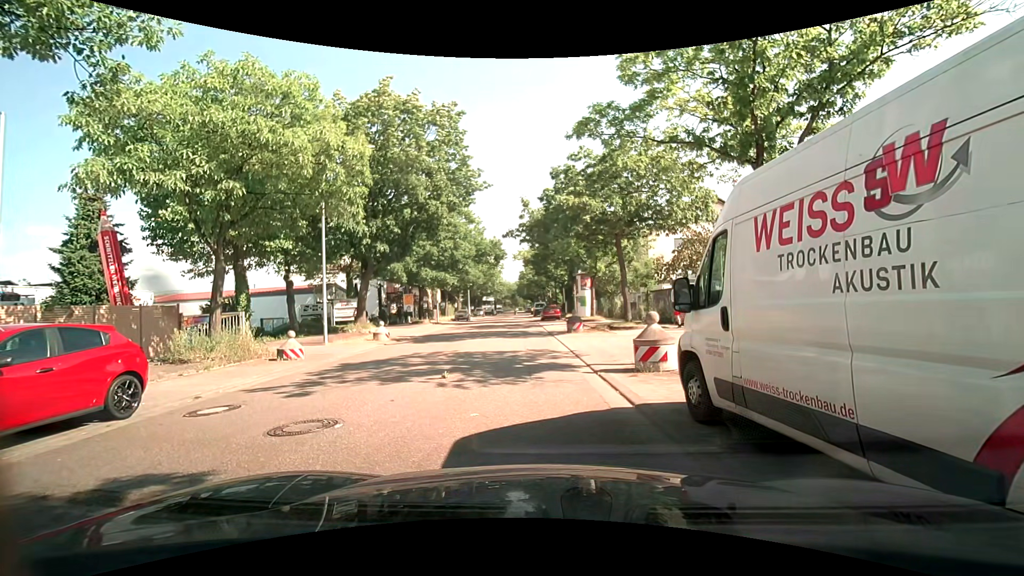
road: residential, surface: asphalt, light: Day
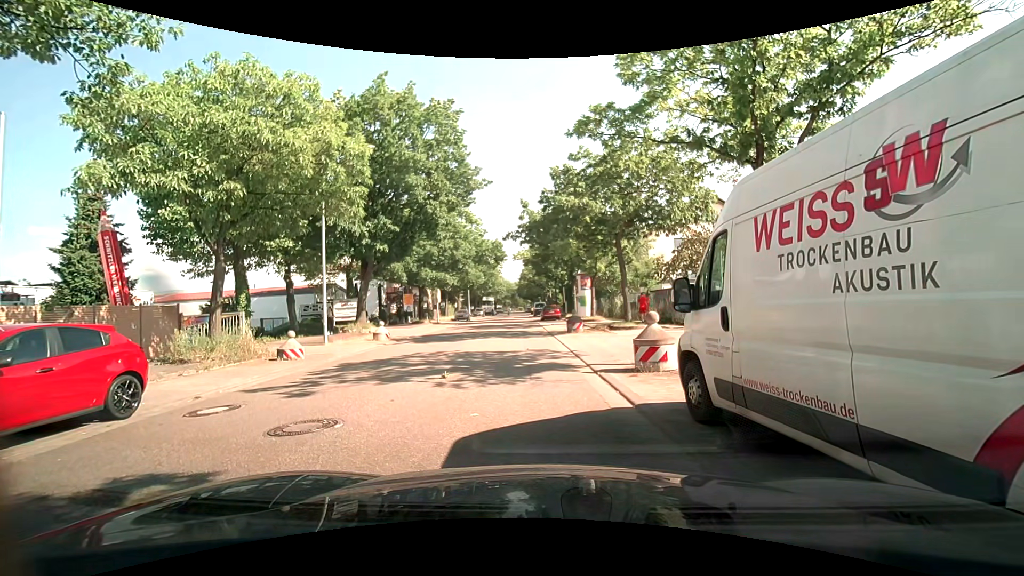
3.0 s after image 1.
(0.0, 0.0) m; 0°
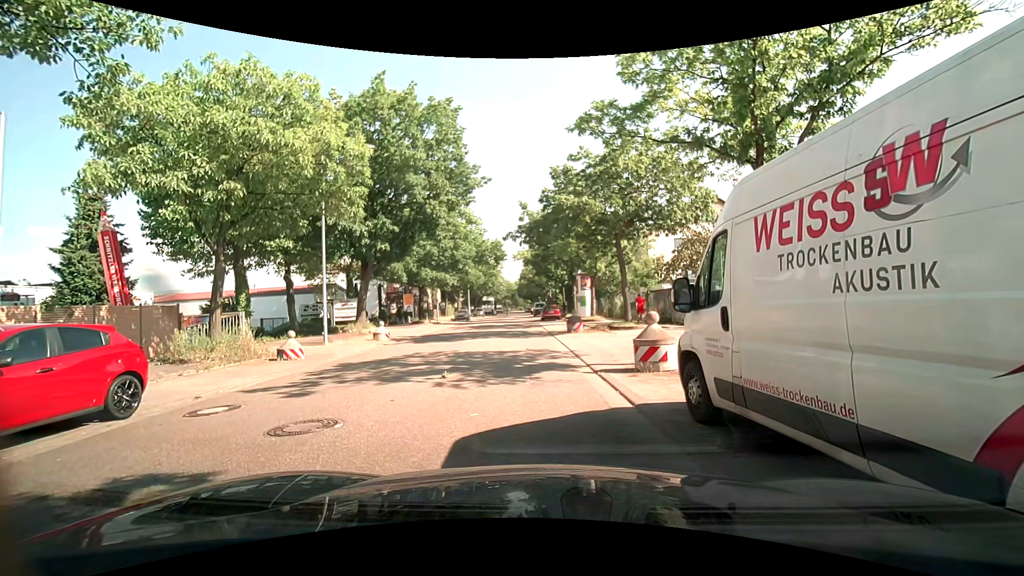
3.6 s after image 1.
(0.0, 0.0) m; 0°
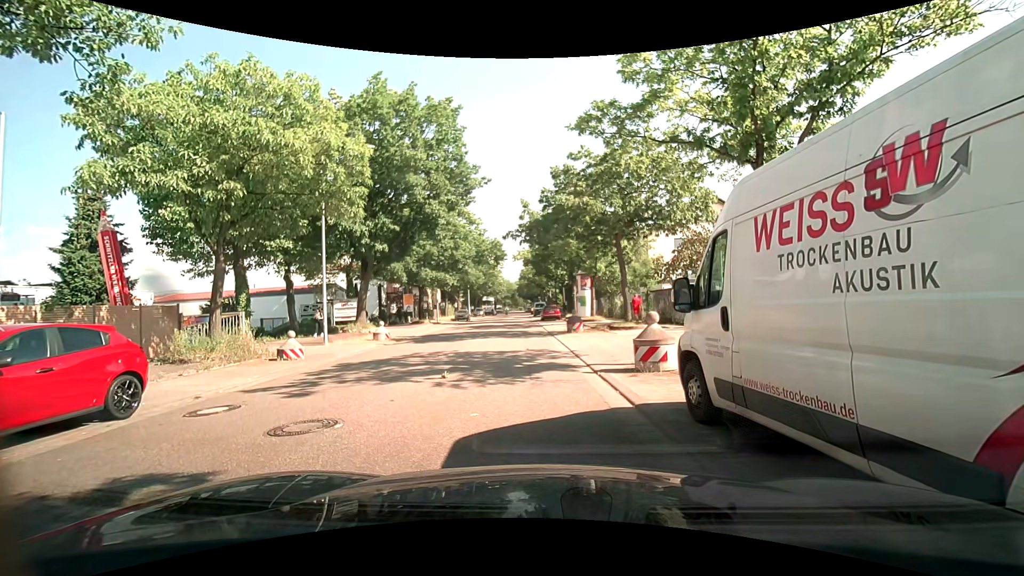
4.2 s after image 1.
(0.0, 0.0) m; 0°
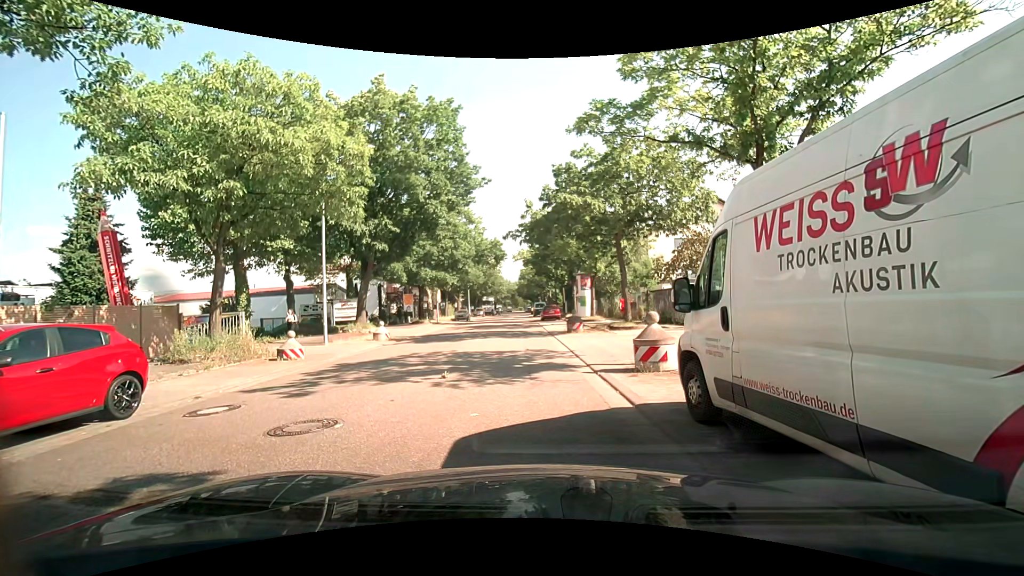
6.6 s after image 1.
(0.0, 0.0) m; 0°
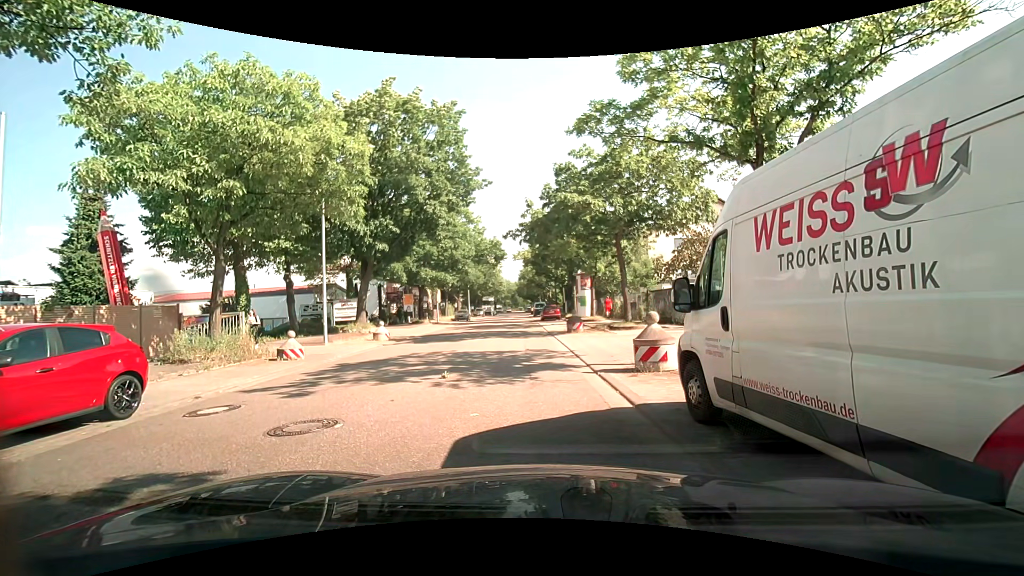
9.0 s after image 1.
(0.0, 0.0) m; 0°
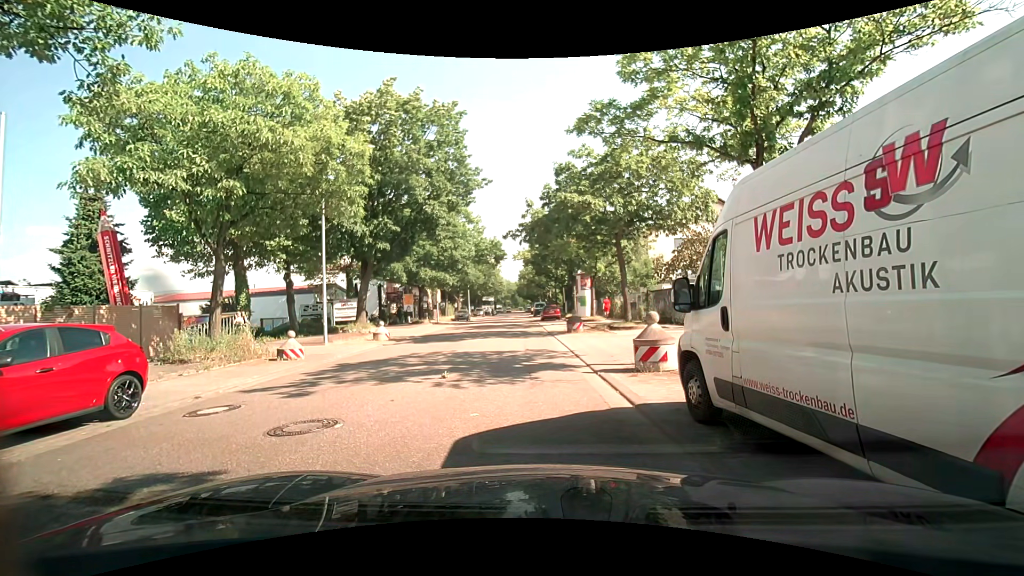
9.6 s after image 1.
(0.0, 0.0) m; 0°
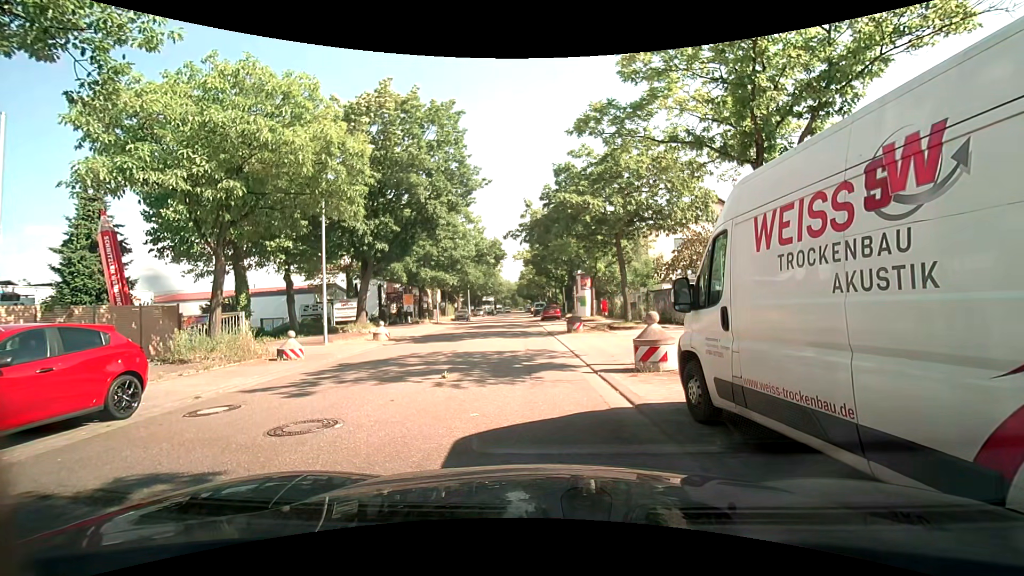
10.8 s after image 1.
(0.0, 0.0) m; 0°
